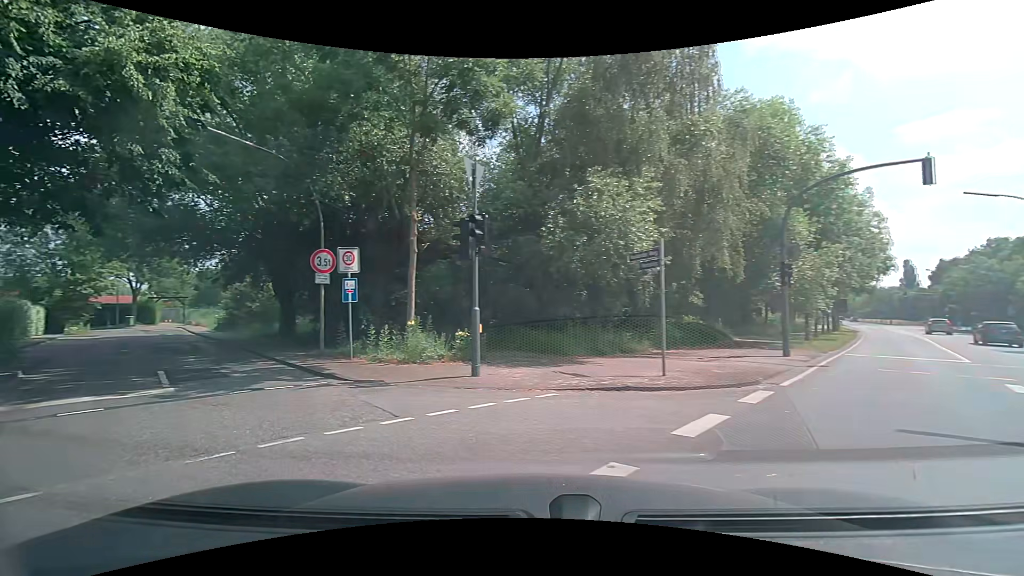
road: secondary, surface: asphalt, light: Day
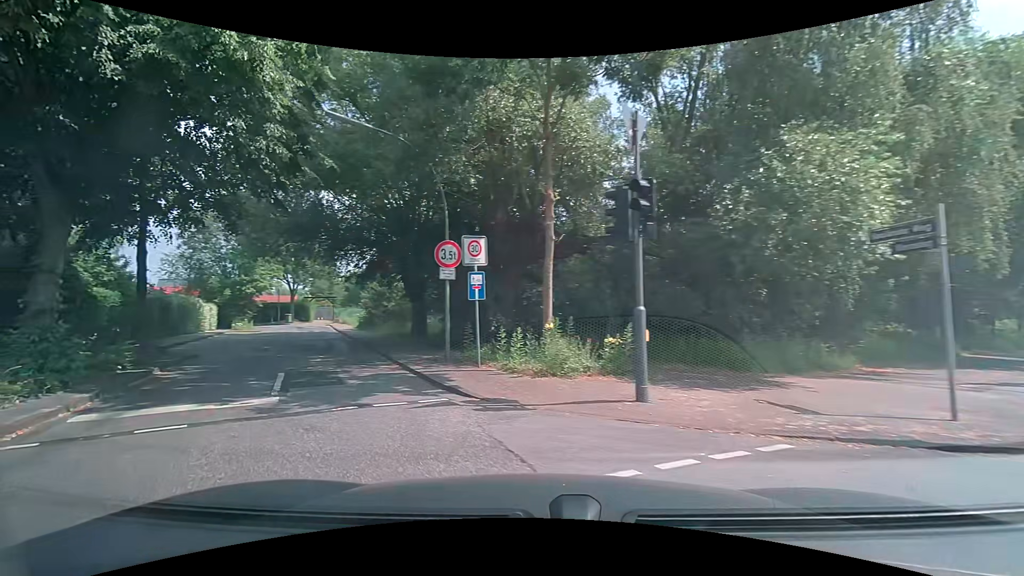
(-0.4, +2.6) m; -15°
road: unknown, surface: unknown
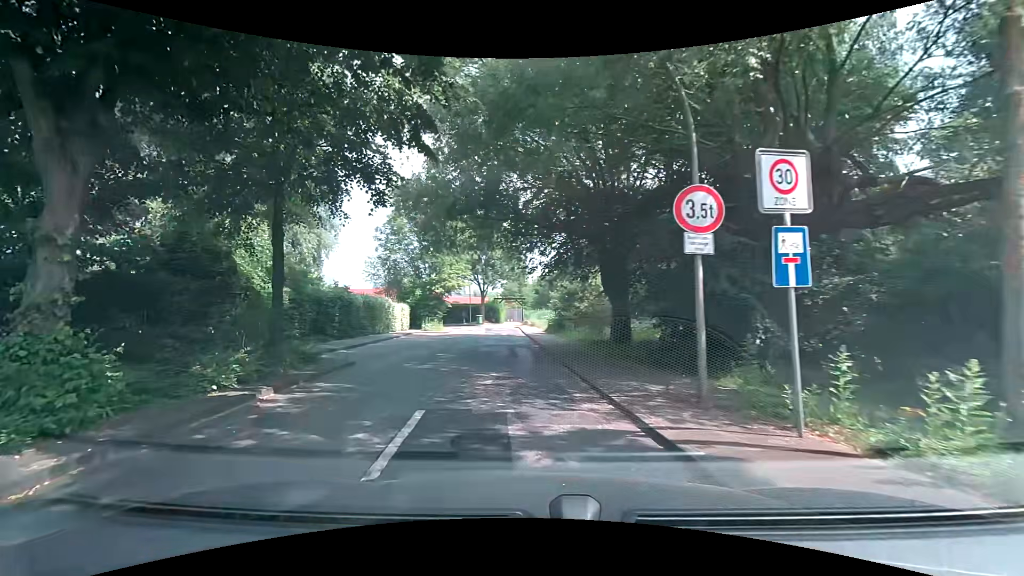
(-1.2, +5.7) m; -22°
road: residential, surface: asphalt
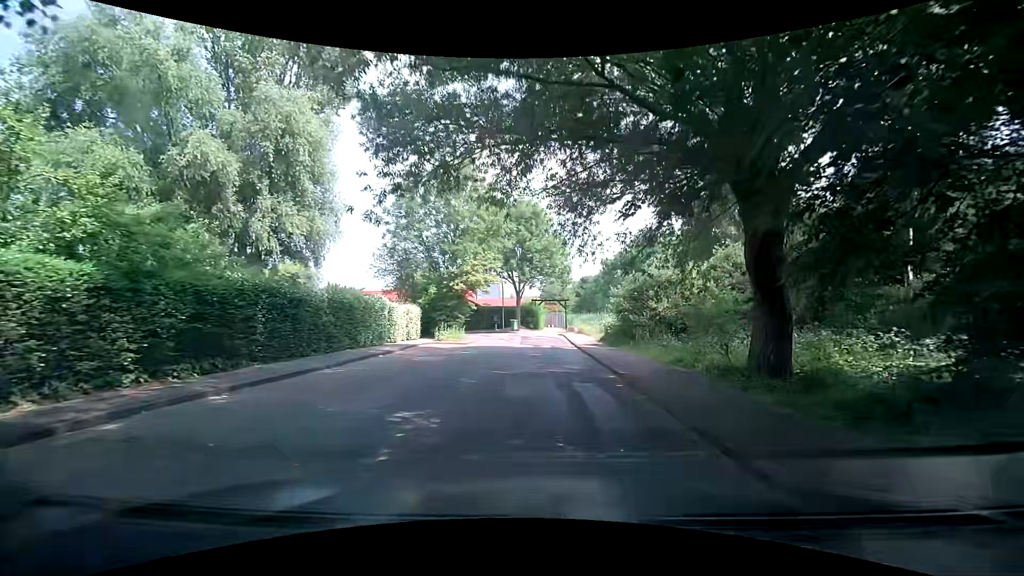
(-0.6, +9.9) m; -3°
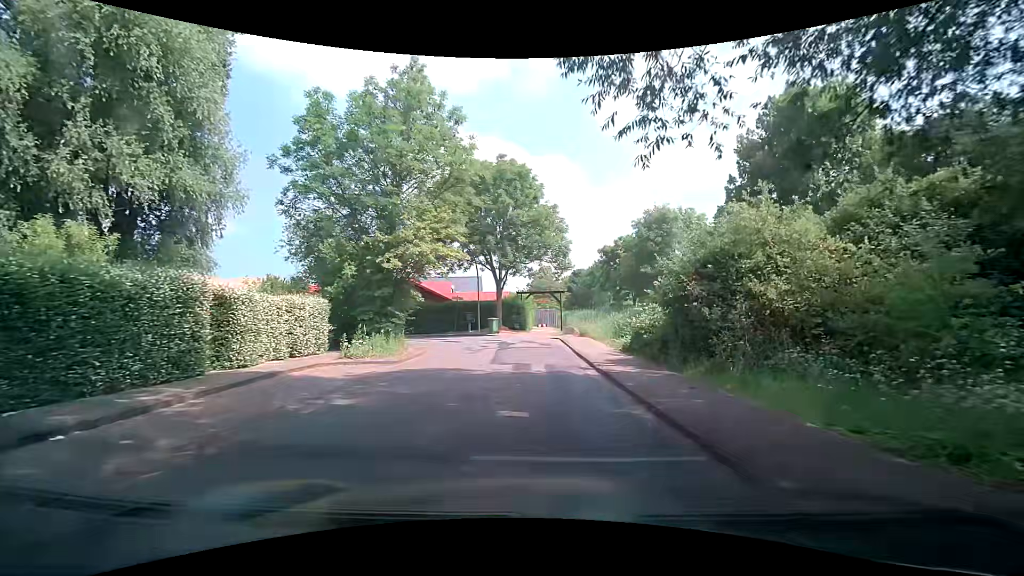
(0.0, +11.8) m; 0°
